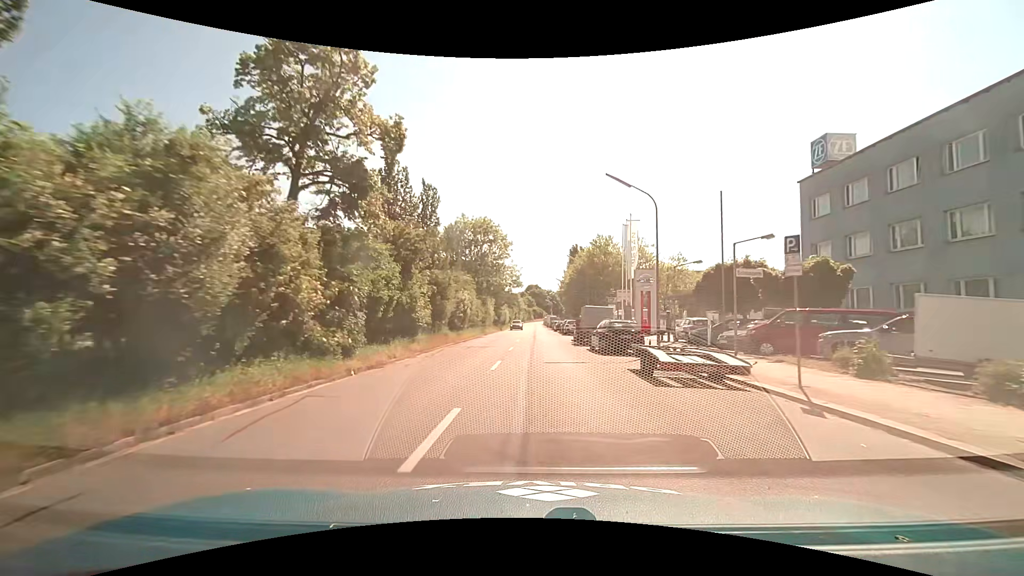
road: tertiary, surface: asphalt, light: Day
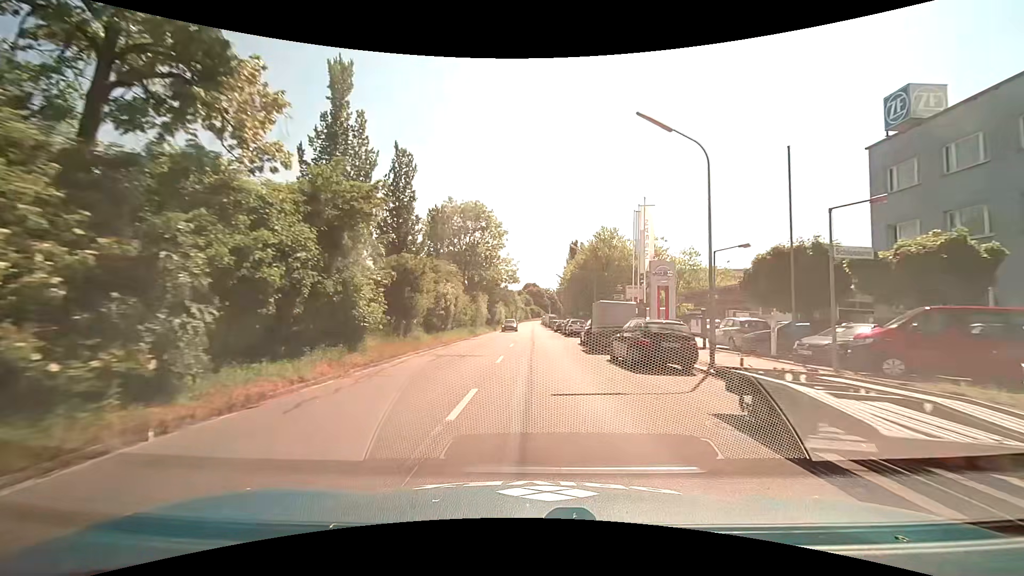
(0.0, +6.9) m; 0°
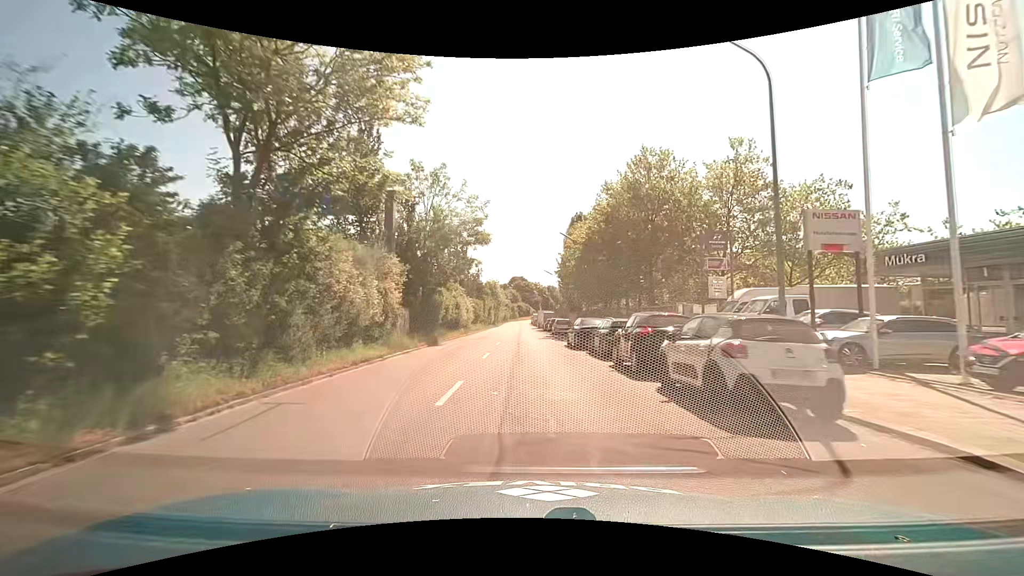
(+0.5, +35.3) m; +1°
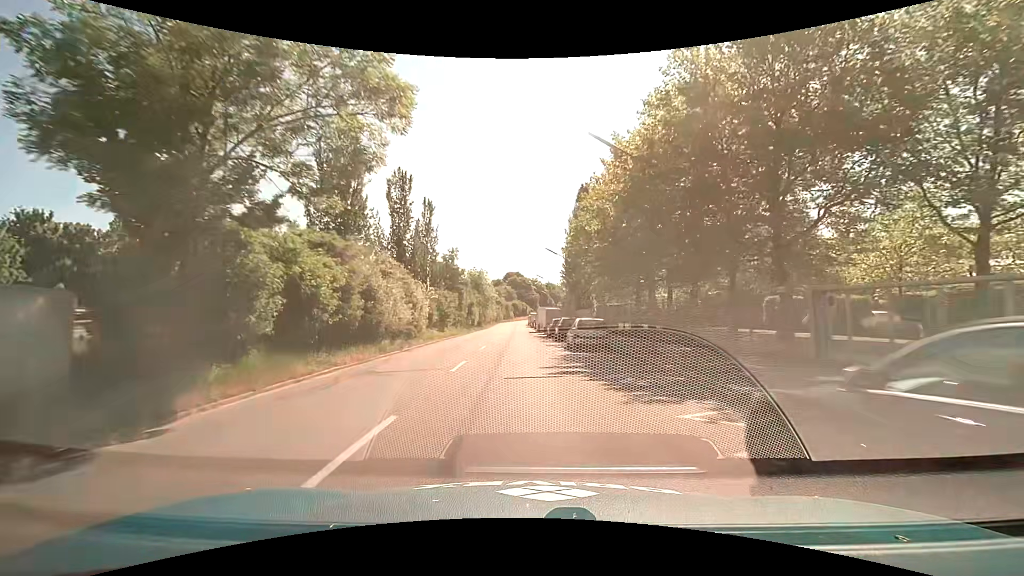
(+0.3, +22.0) m; +1°
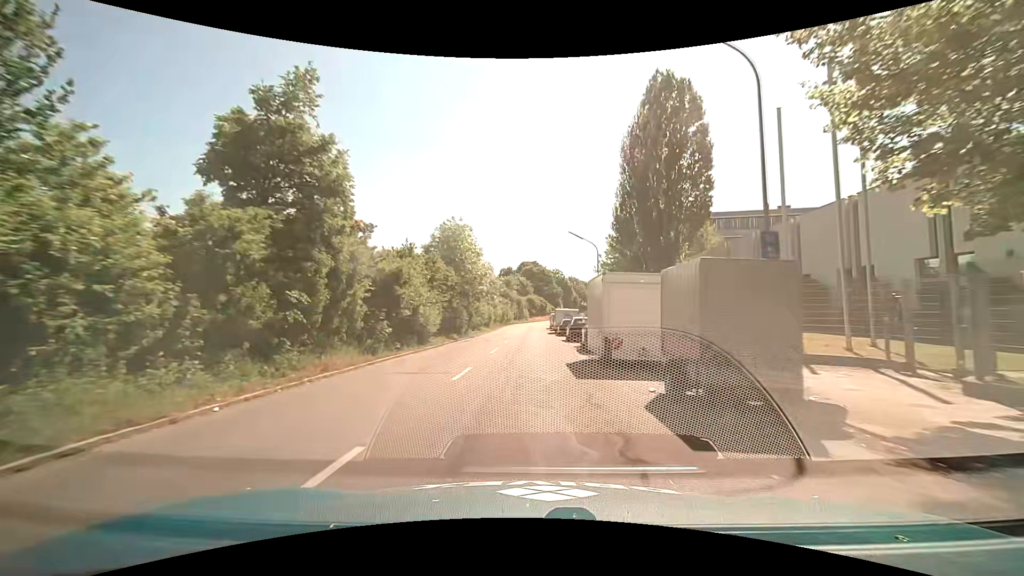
(-0.6, +38.2) m; -2°
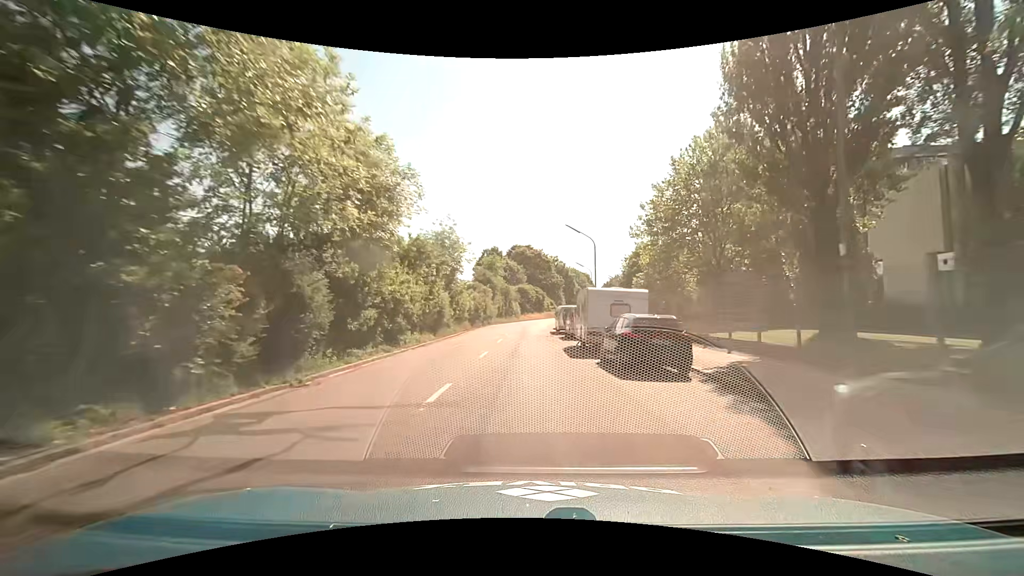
(+0.2, +31.2) m; +1°
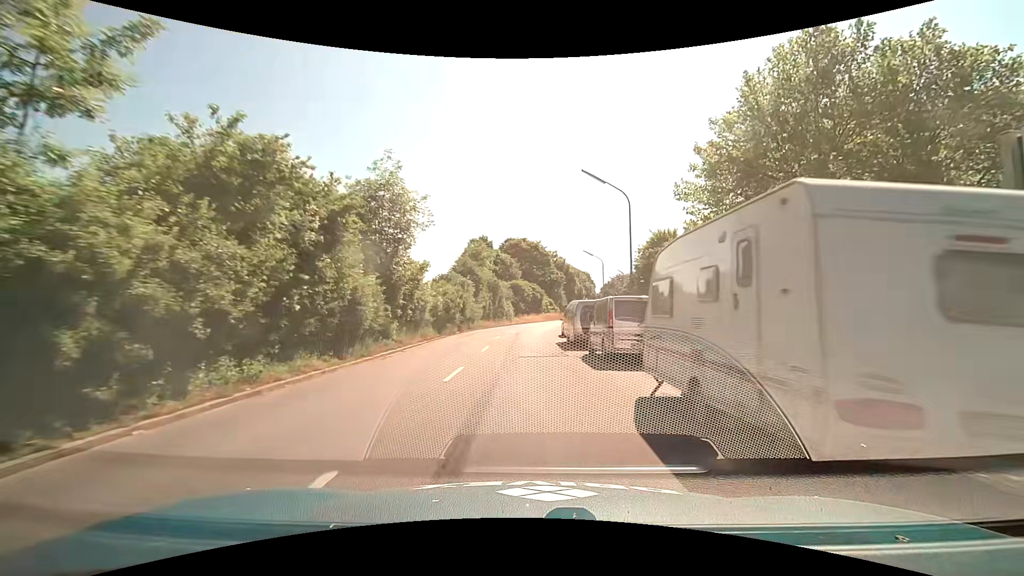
(+0.1, +14.9) m; 0°
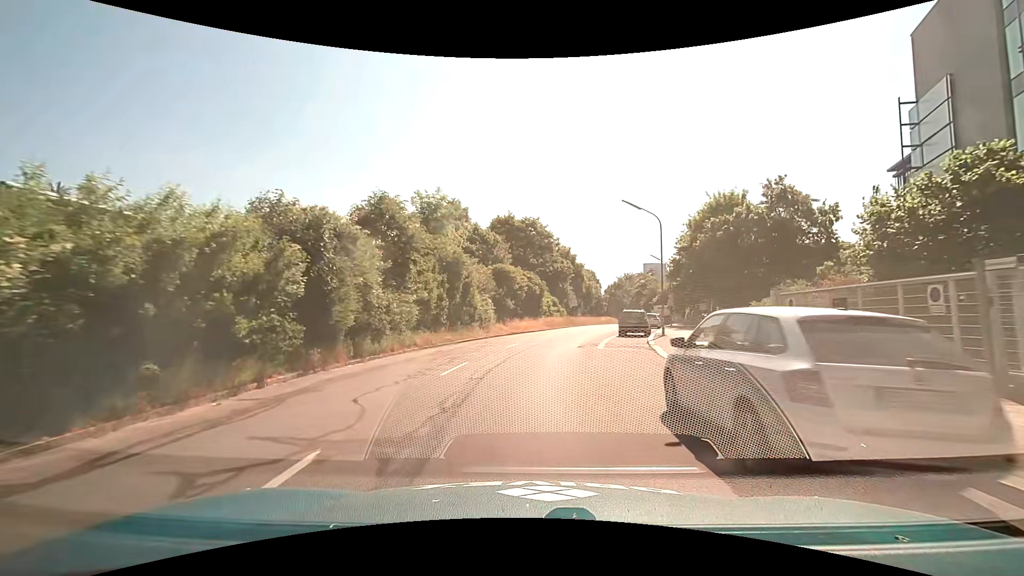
(+0.3, +26.1) m; +1°
(0, +10) (+1, +20) (+2, +30) (+4, +40) (+7, +49) (+10, +59) (+12, +69) (+15, +78) (+18, +88) (+21, +97) m
